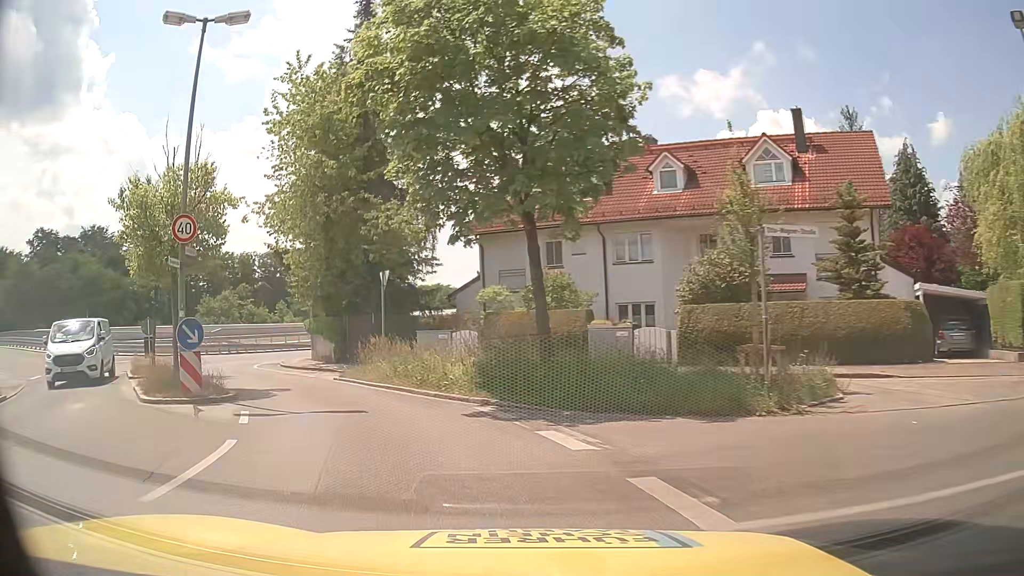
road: tertiary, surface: asphalt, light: Day
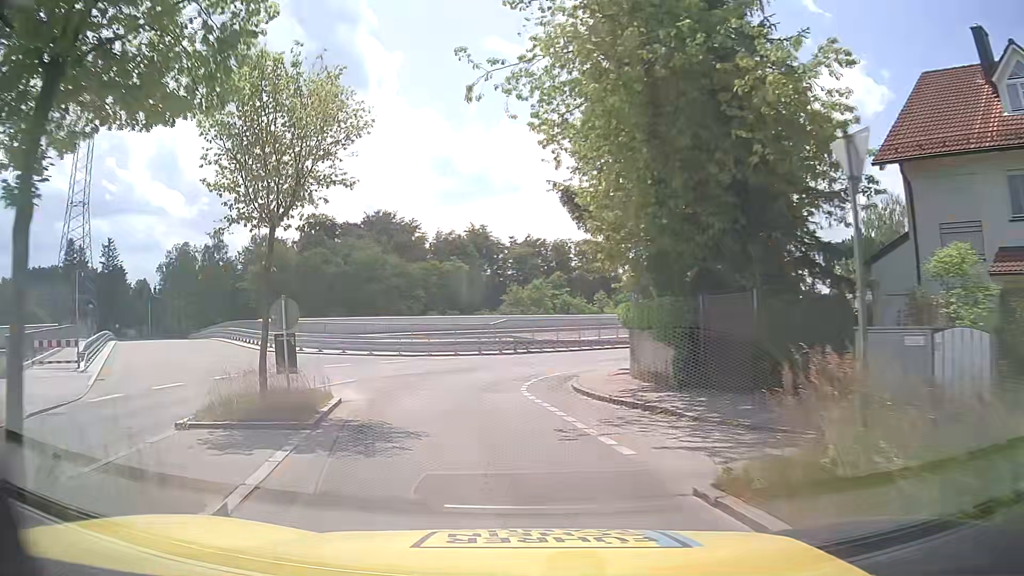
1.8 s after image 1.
(-3.0, +12.6) m; -27°
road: residential
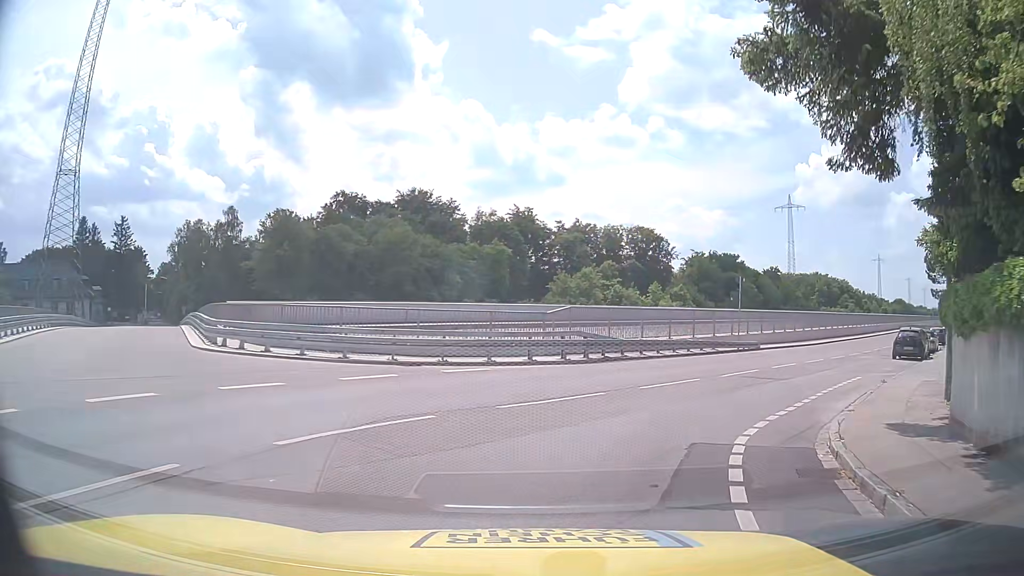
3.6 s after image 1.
(-1.3, +13.0) m; -7°
(+2, +10) (+6, +19) (+12, +27) (+18, +35) (+25, +42) (+31, +50) (+38, +57) (+44, +65) (+51, +72) (+58, +79) m
